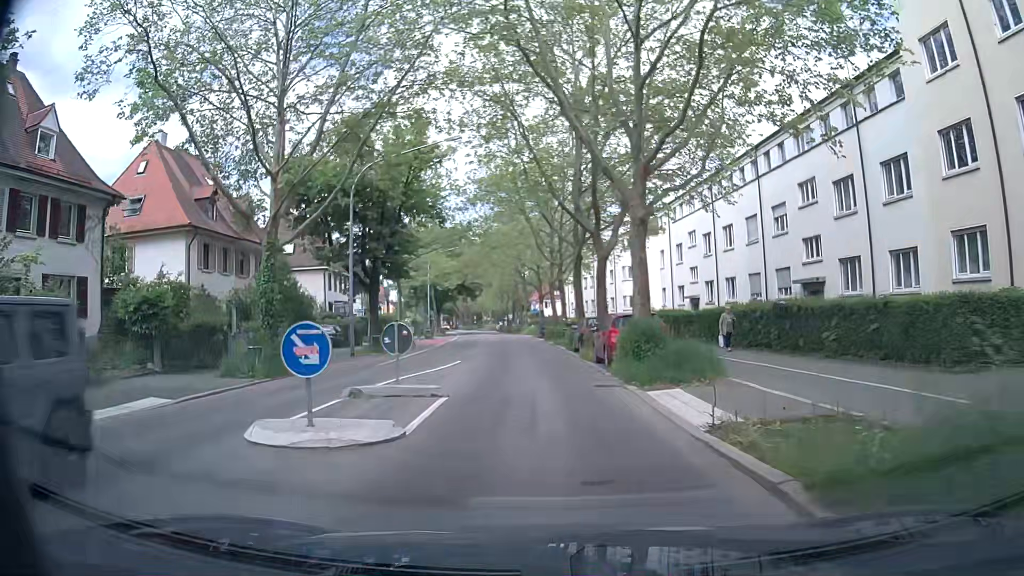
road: secondary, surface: asphalt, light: Day
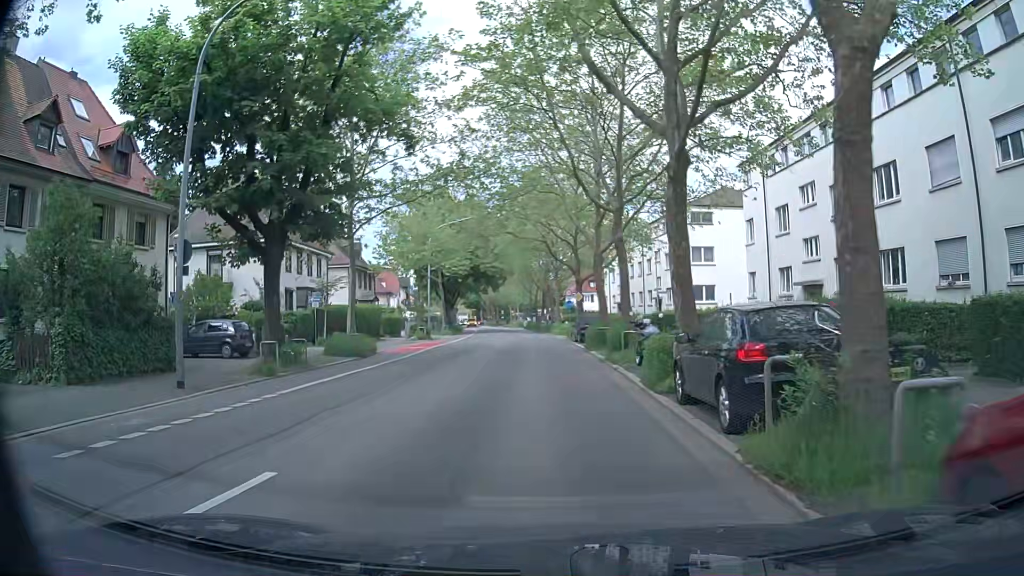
(-0.8, +17.9) m; -2°
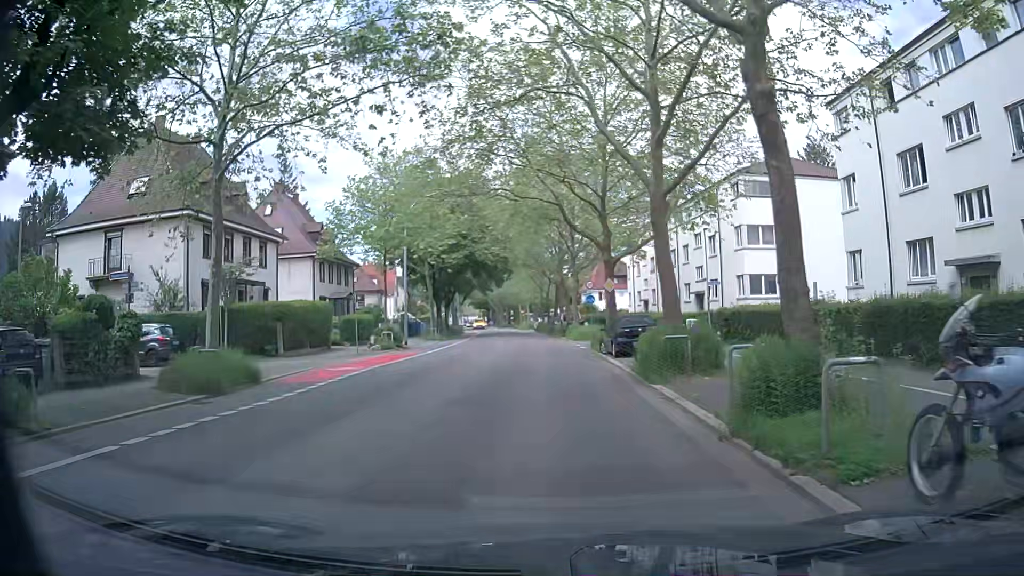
(-0.6, +13.5) m; -1°
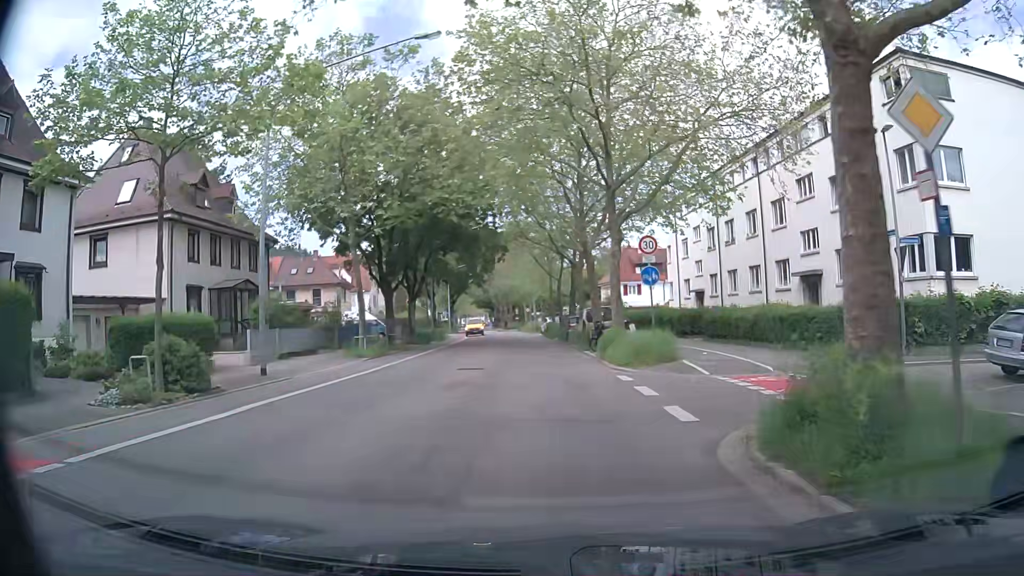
(-0.8, +22.5) m; -3°
(0, +10) (0, +20) (-1, +30) (-1, +40) (-1, +50) (-2, +60) (-3, +70) (-4, +80) (-5, +90) (-6, +100) m
